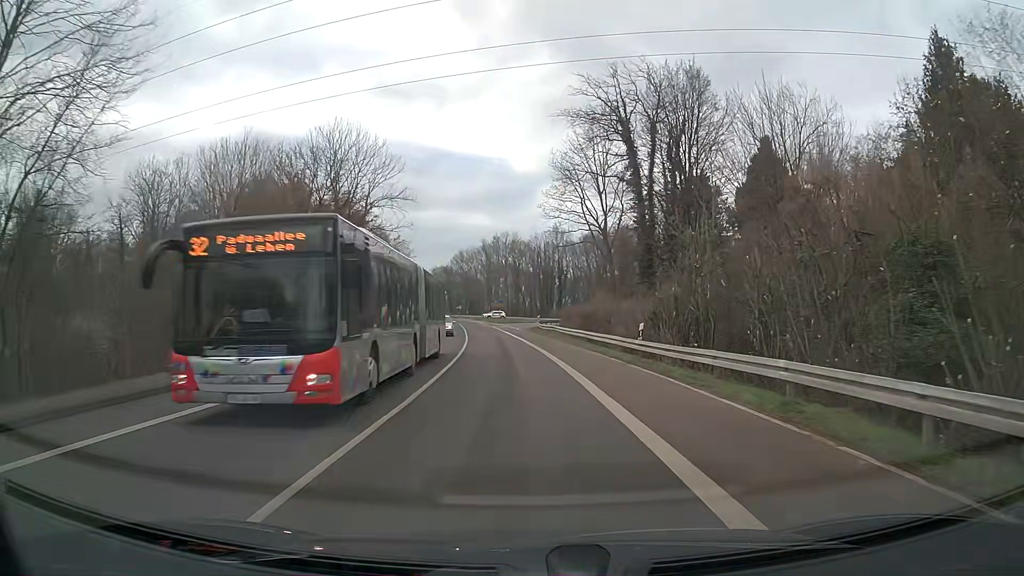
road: tertiary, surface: asphalt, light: Day
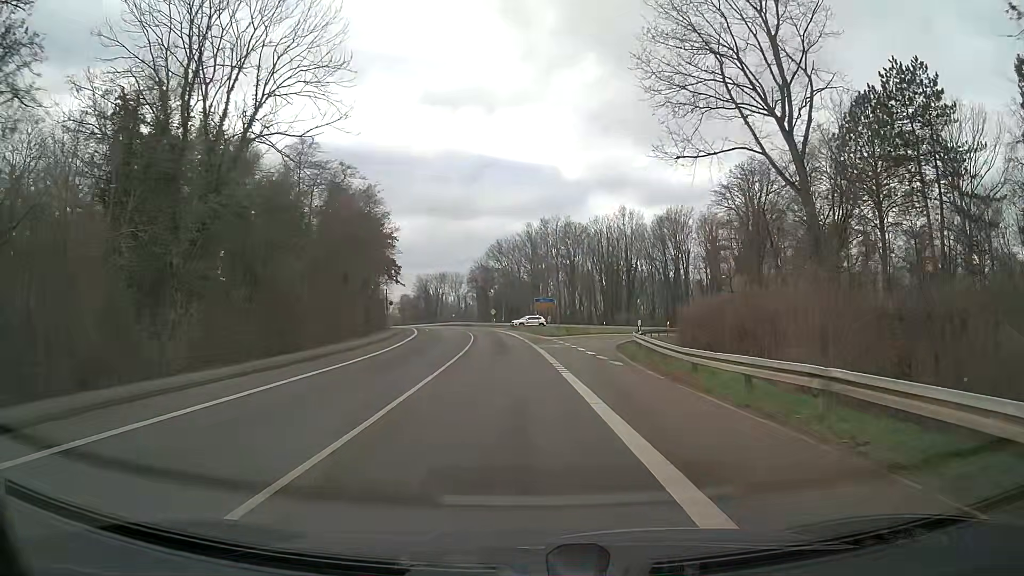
(-1.5, +38.6) m; -4°
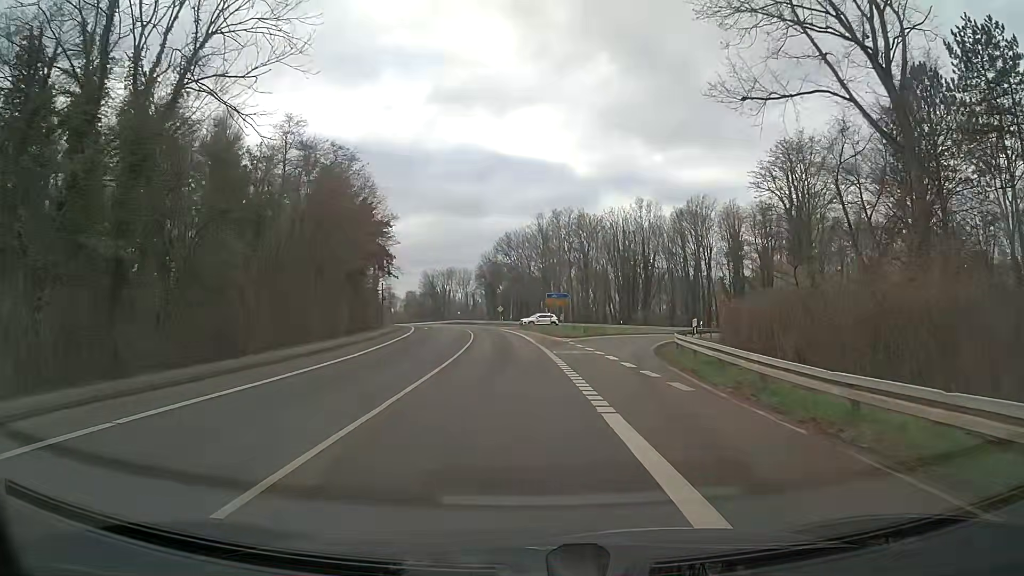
(-0.1, +7.9) m; -1°
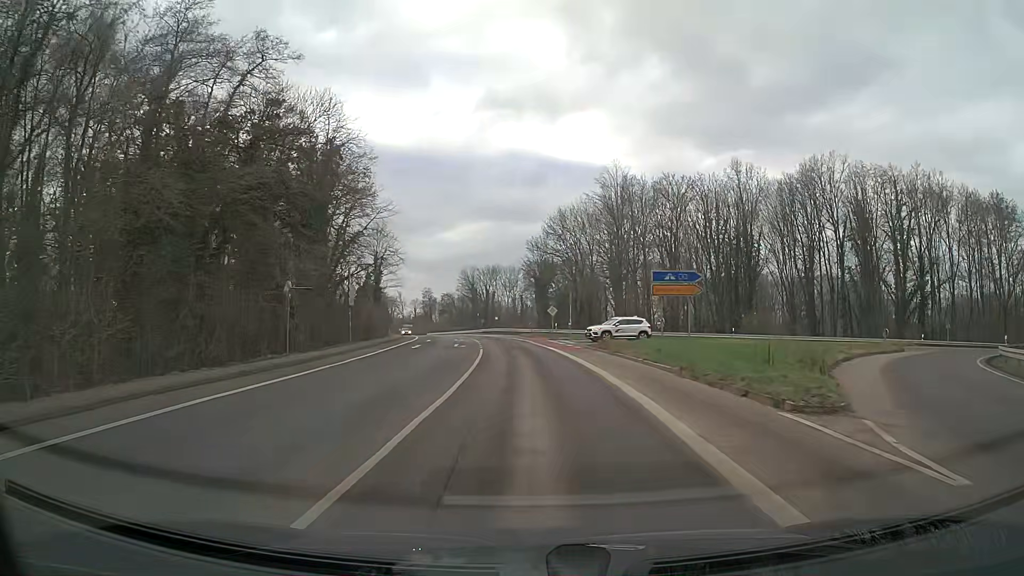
(-0.9, +31.5) m; -4°
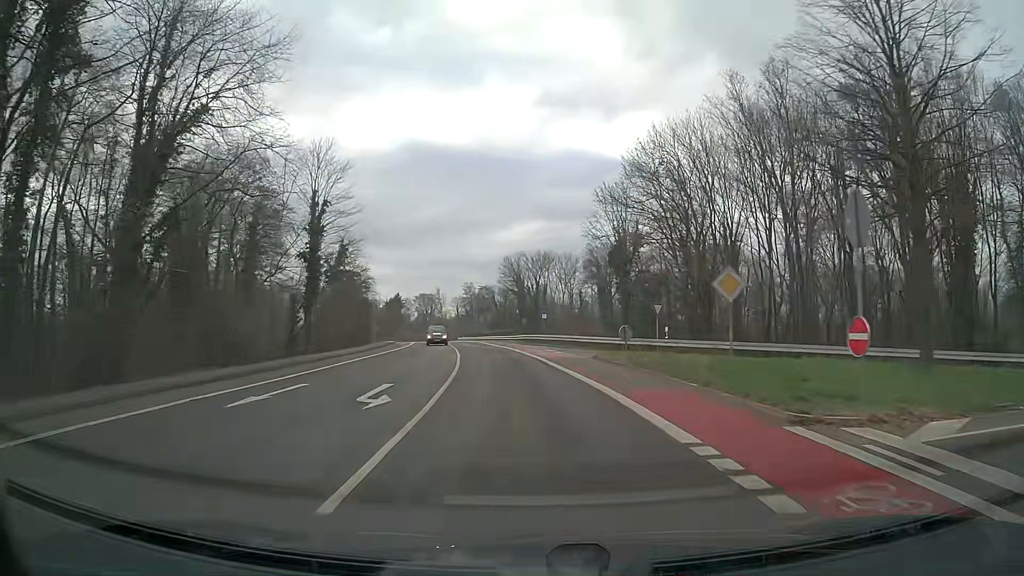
(-1.2, +38.0) m; -4°
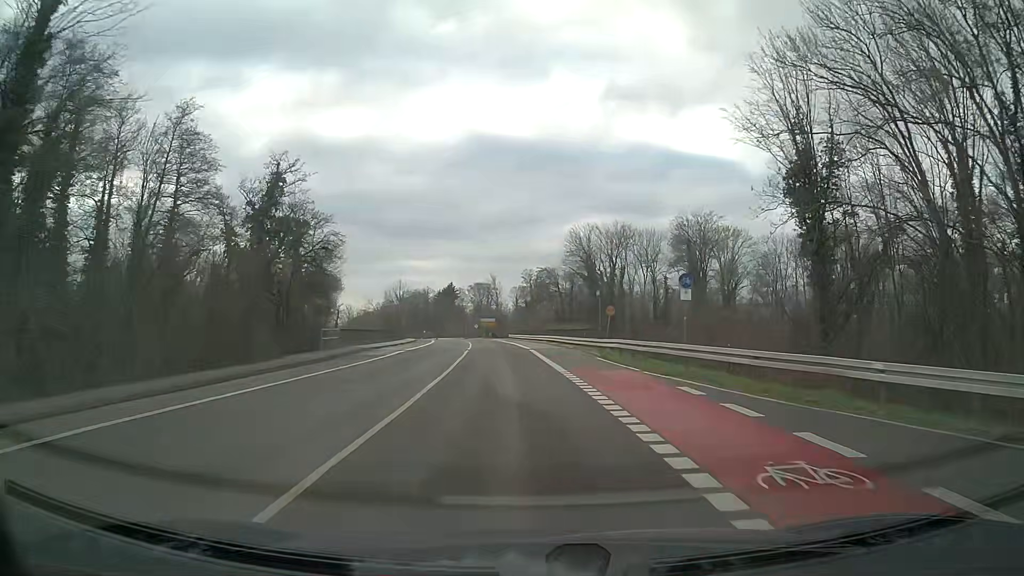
(-1.5, +30.4) m; -6°
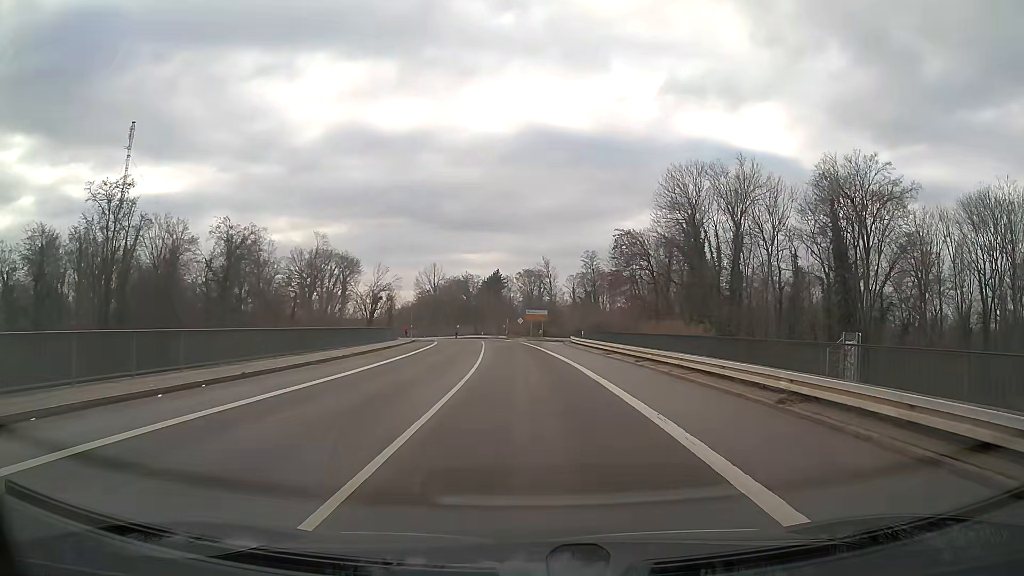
(-1.9, +38.2) m; -4°
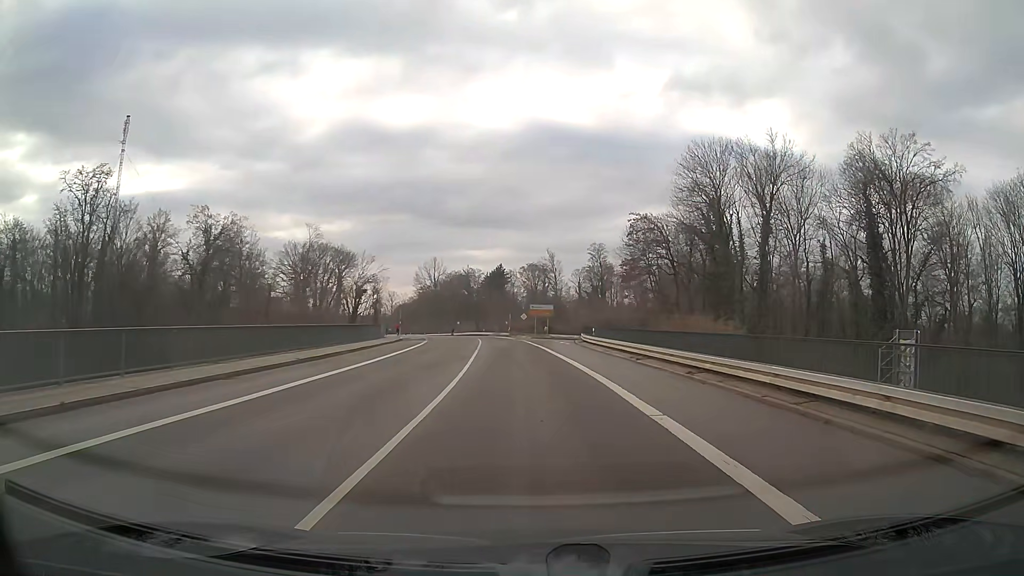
(0.0, +7.4) m; 0°
(0, +10) (0, +20) (-1, +30) (-1, +40) (0, +50) (+1, +60) (+4, +69) (+8, +78) (+14, +86) (+22, +93) m
